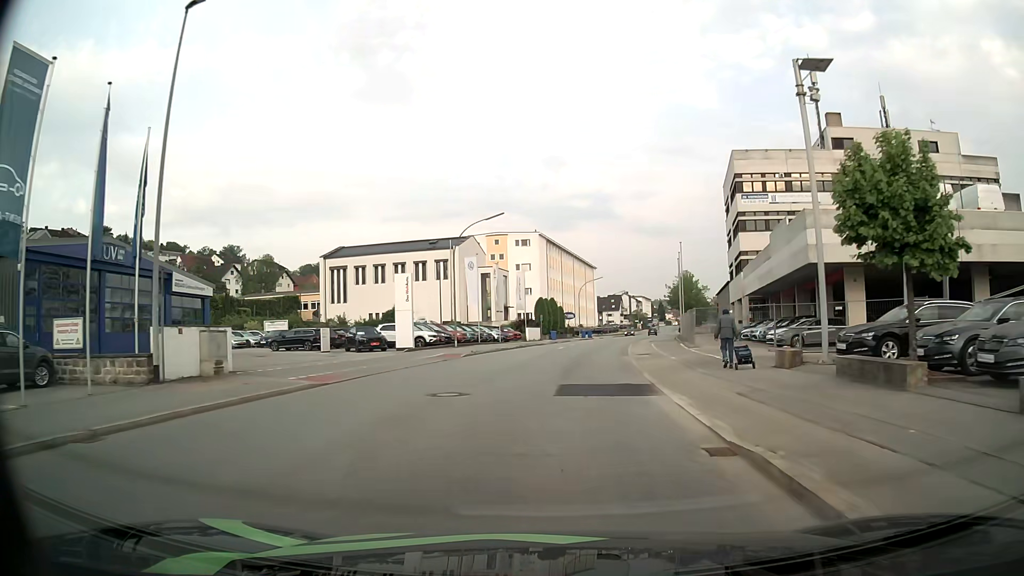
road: tertiary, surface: asphalt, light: Day
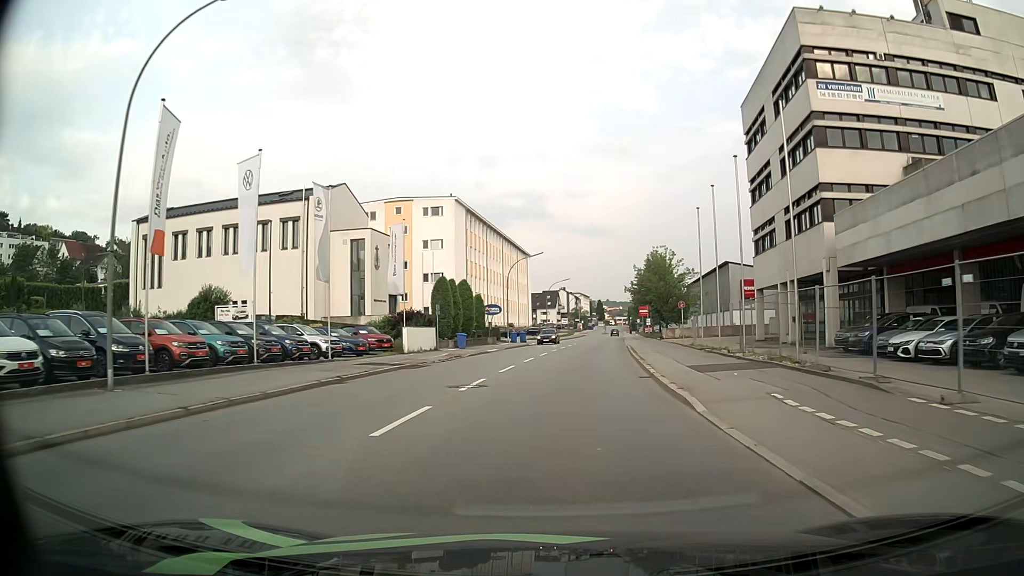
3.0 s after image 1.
(+1.6, +33.3) m; +6°
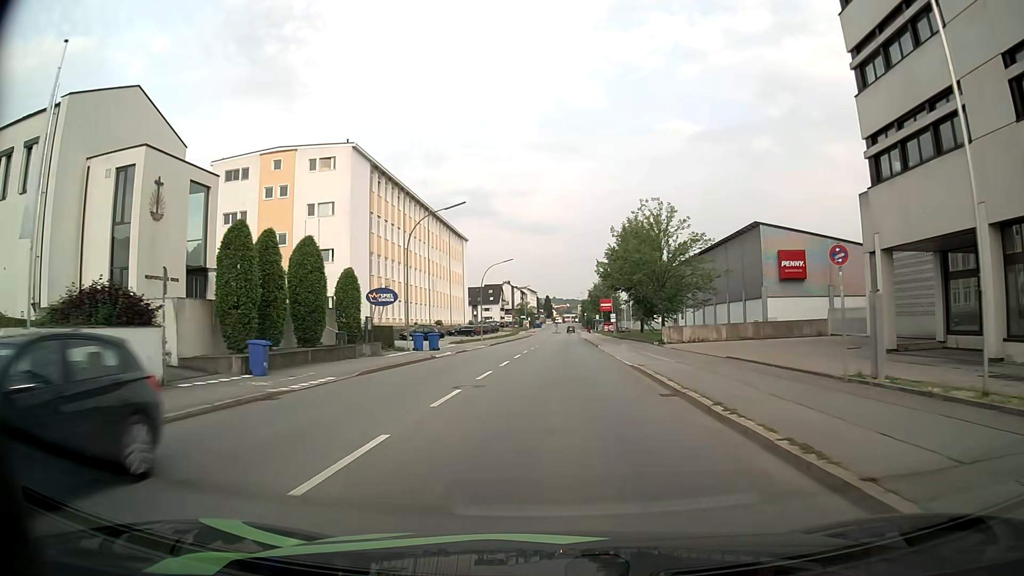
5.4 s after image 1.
(+1.0, +26.9) m; +5°
(0, +10) (0, +20) (0, +30) (+1, +40) (+1, +50) (+1, +60) (+1, +70) (+2, +80) (+2, +90) (+2, +100) m
